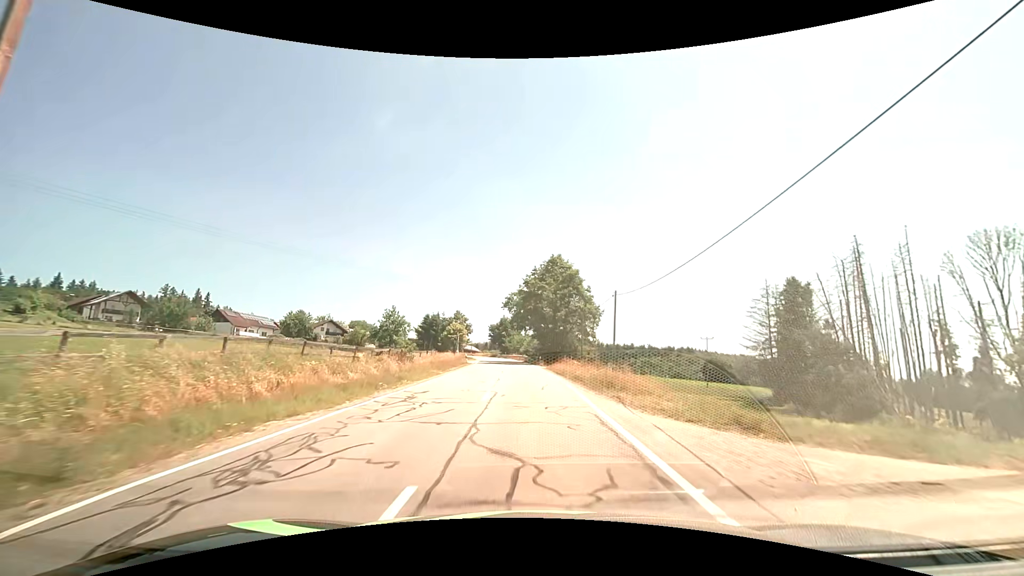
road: tertiary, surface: asphalt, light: Day
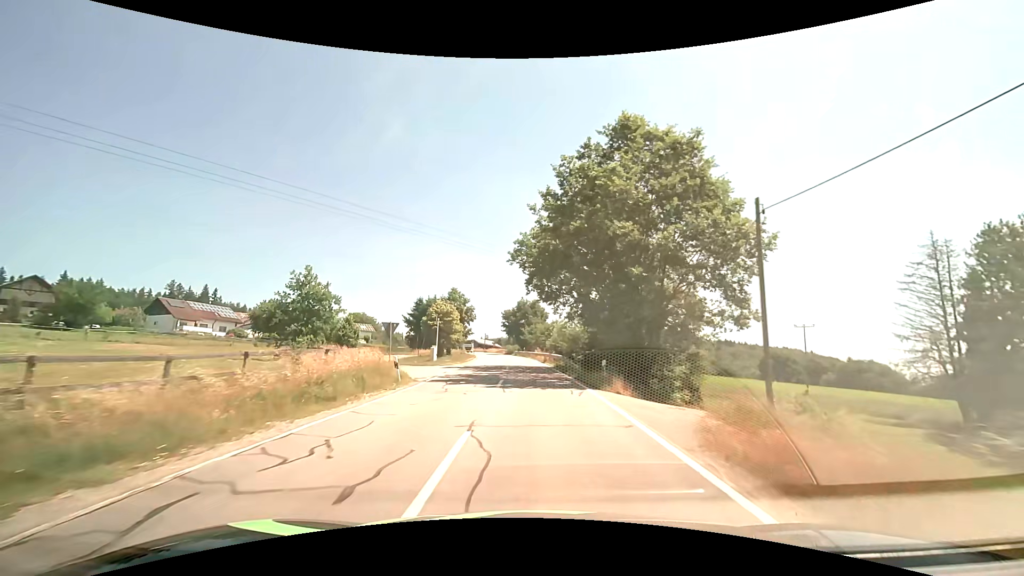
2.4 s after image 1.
(-0.6, +33.7) m; -3°
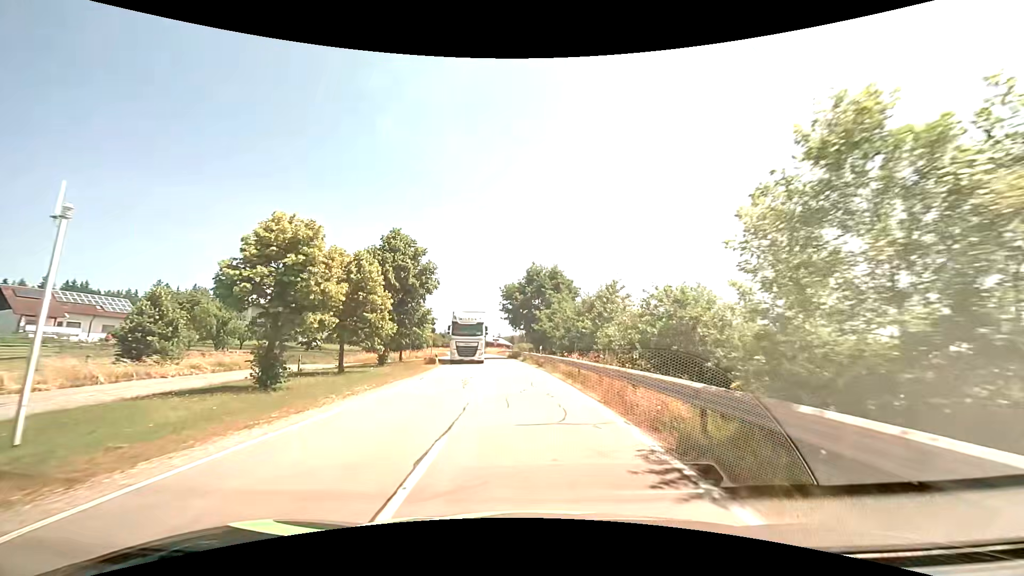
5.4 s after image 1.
(-0.7, +37.0) m; -2°
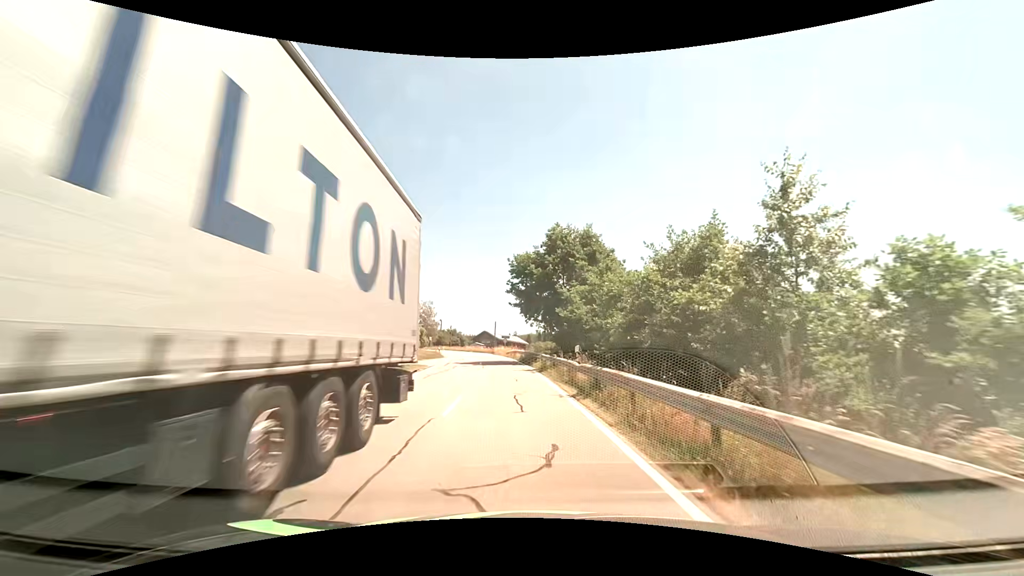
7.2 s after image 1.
(-0.3, +17.2) m; -2°
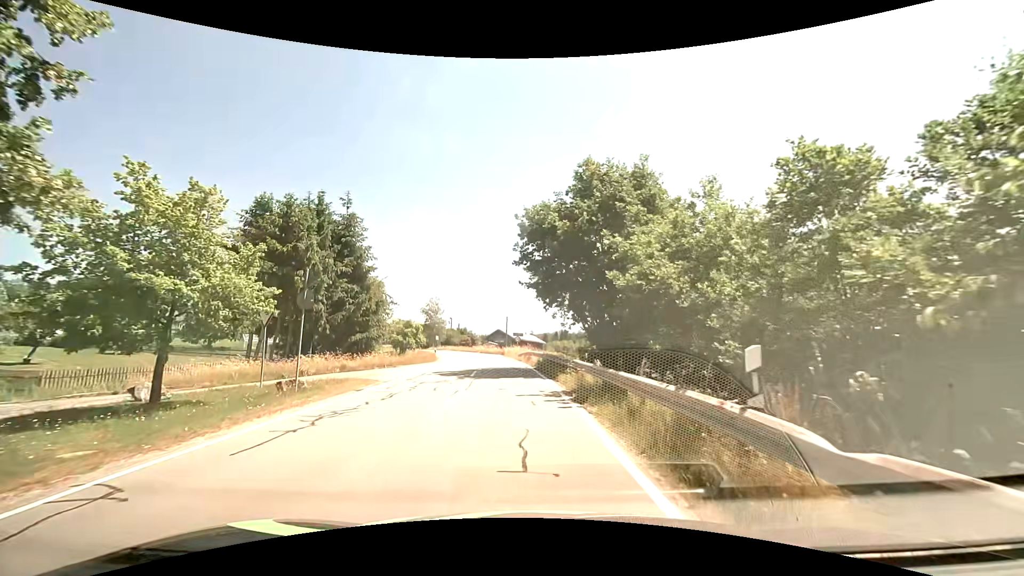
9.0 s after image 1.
(-0.2, +12.8) m; -1°
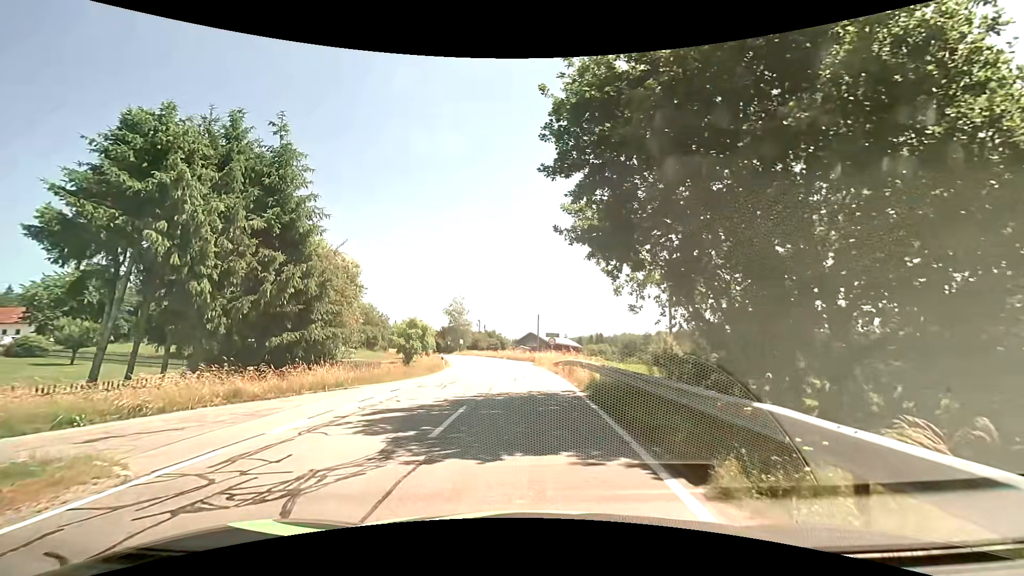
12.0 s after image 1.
(-0.3, +12.8) m; -3°
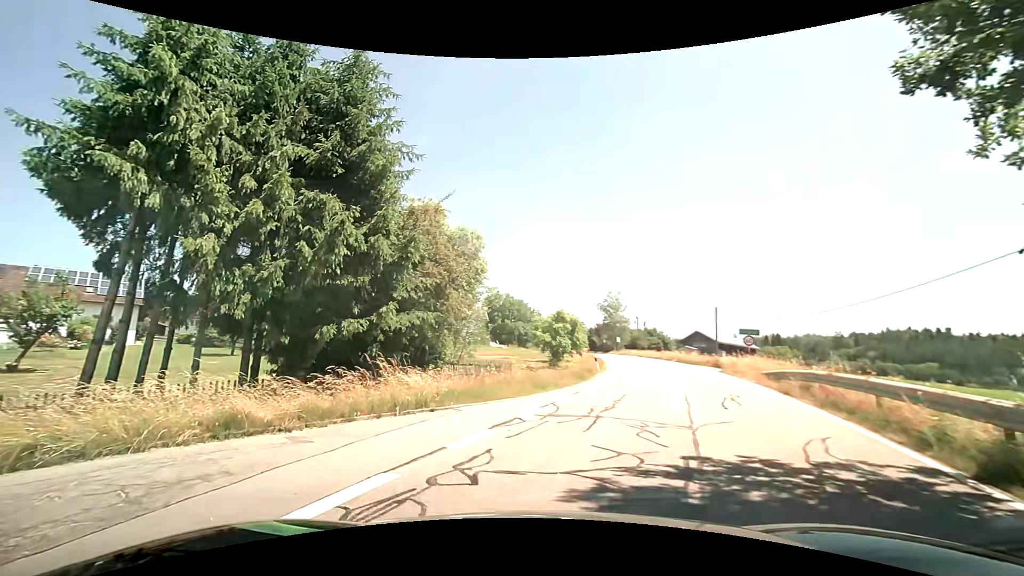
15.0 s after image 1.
(-0.8, +8.2) m; -18°
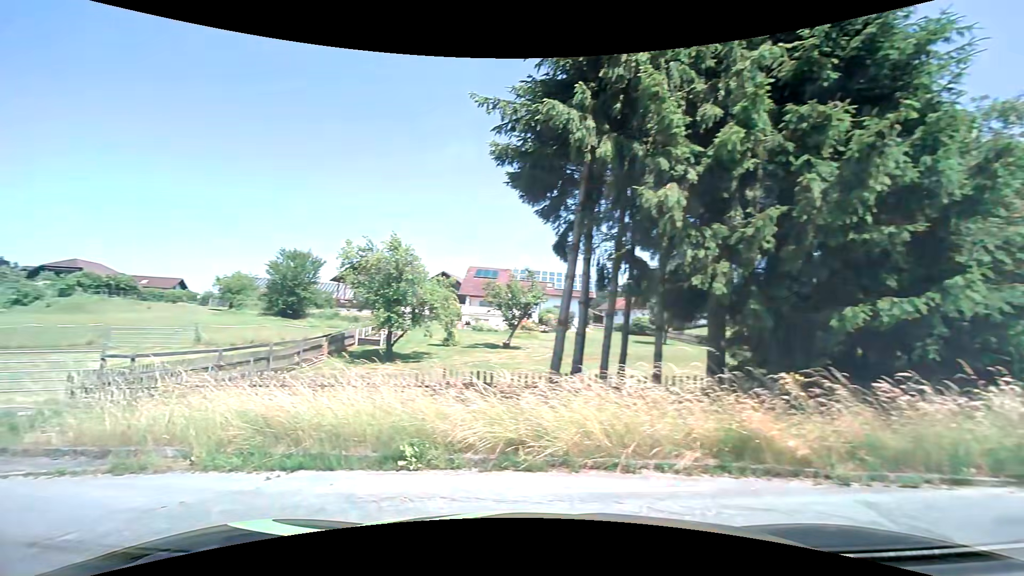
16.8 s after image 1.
(-1.5, +3.7) m; -45°
